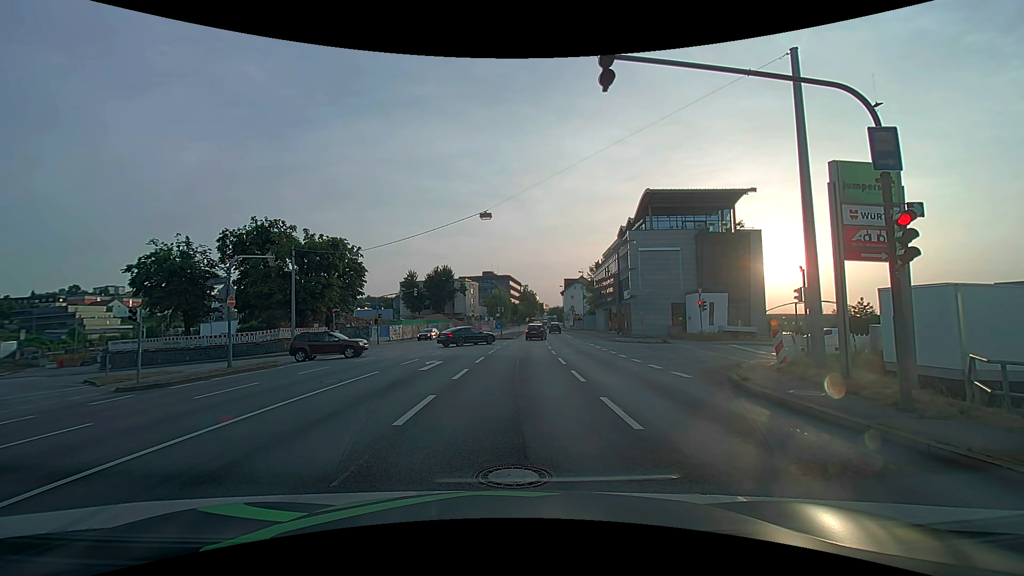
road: primary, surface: asphalt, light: Day
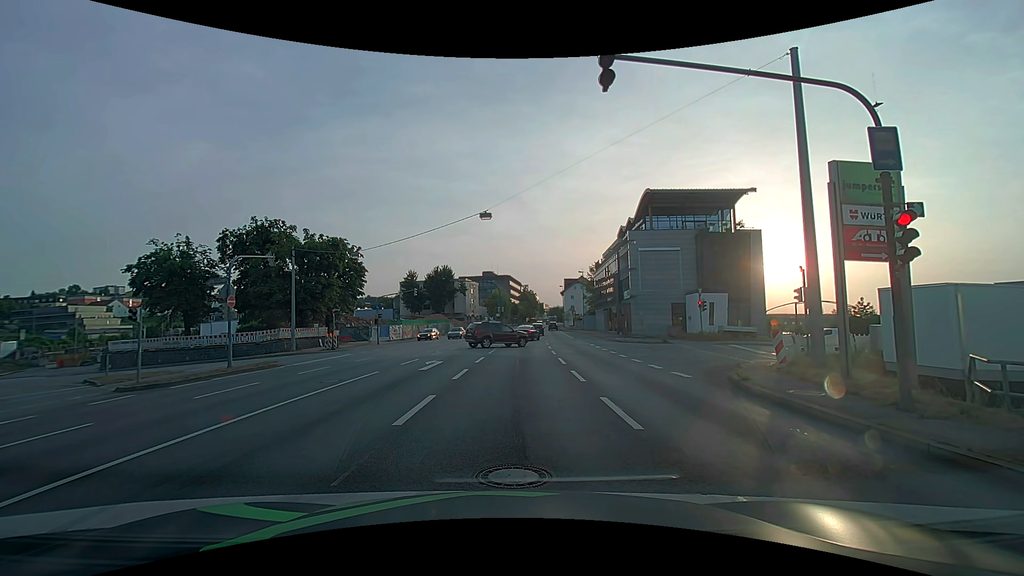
(0.0, 0.0) m; 0°
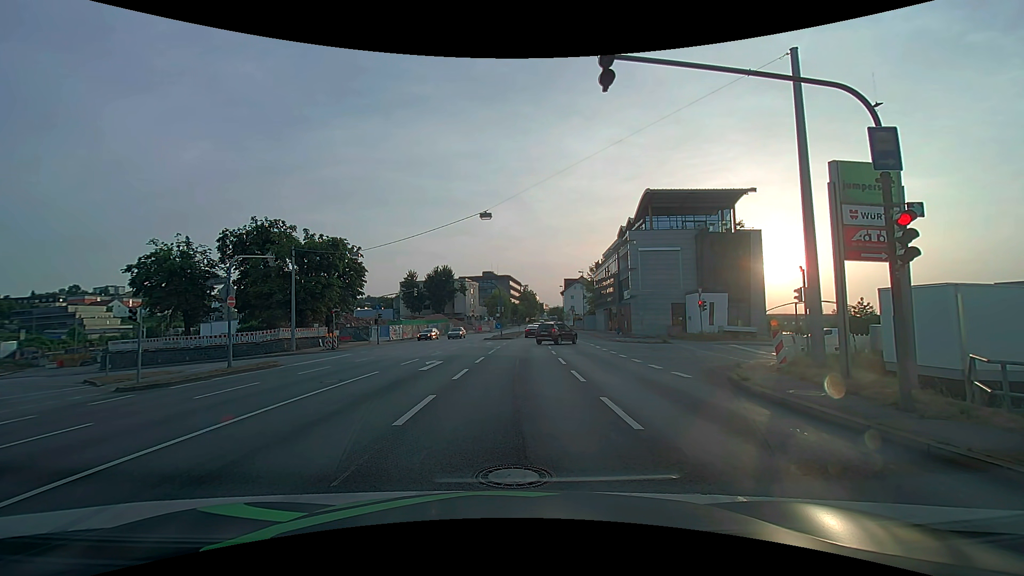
(0.0, 0.0) m; 0°
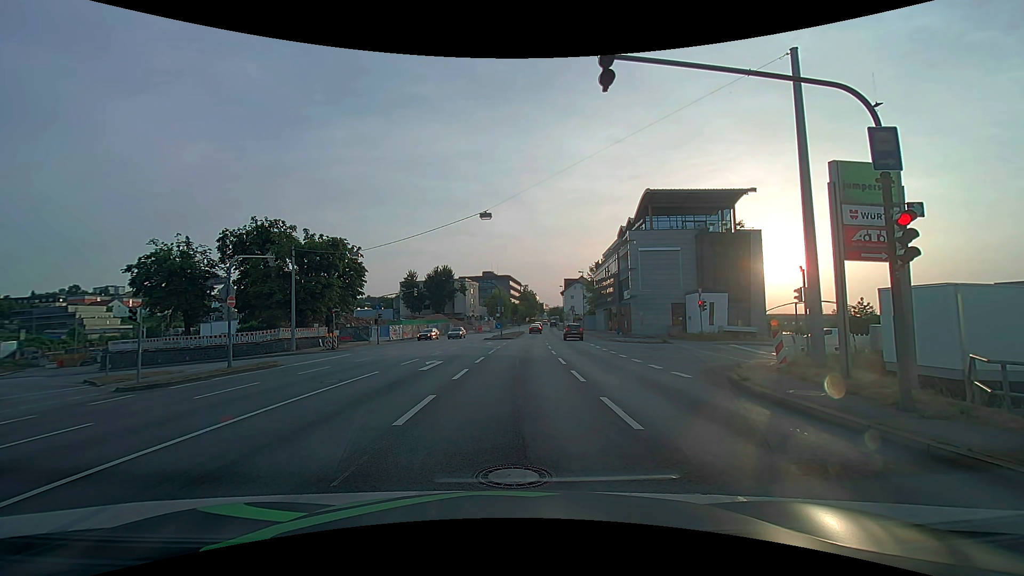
(0.0, 0.0) m; 0°
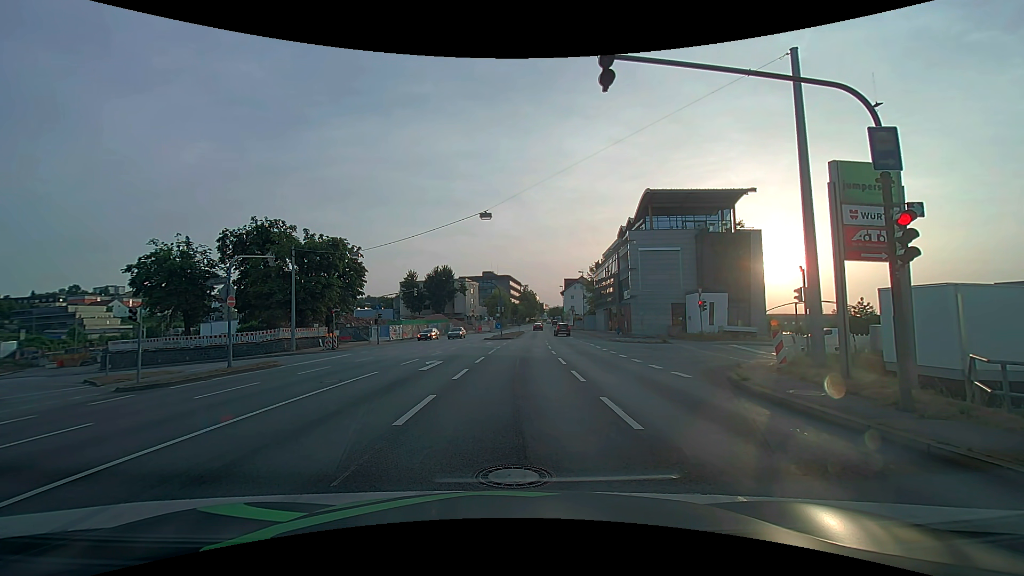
(0.0, 0.0) m; 0°
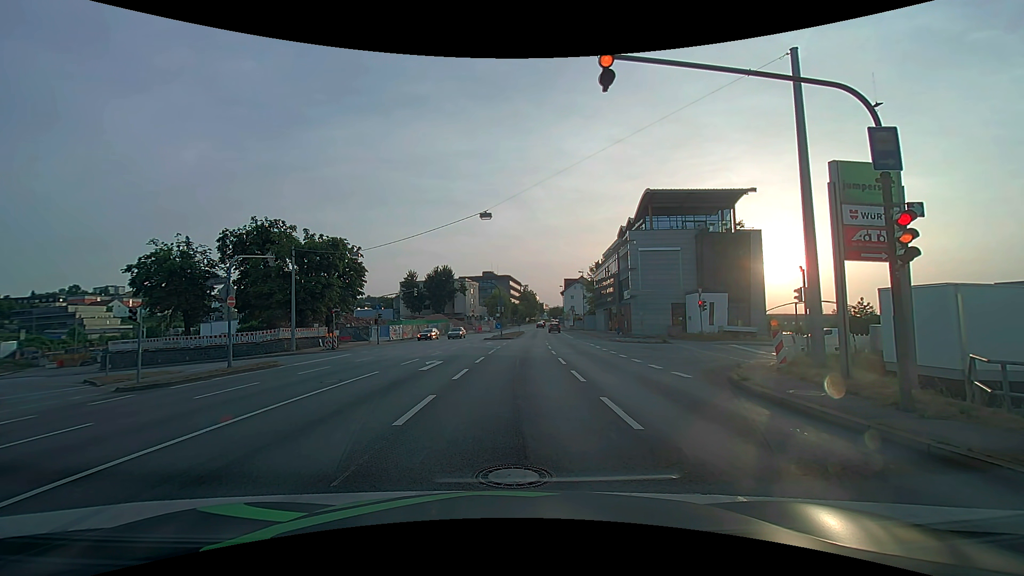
(0.0, 0.0) m; 0°
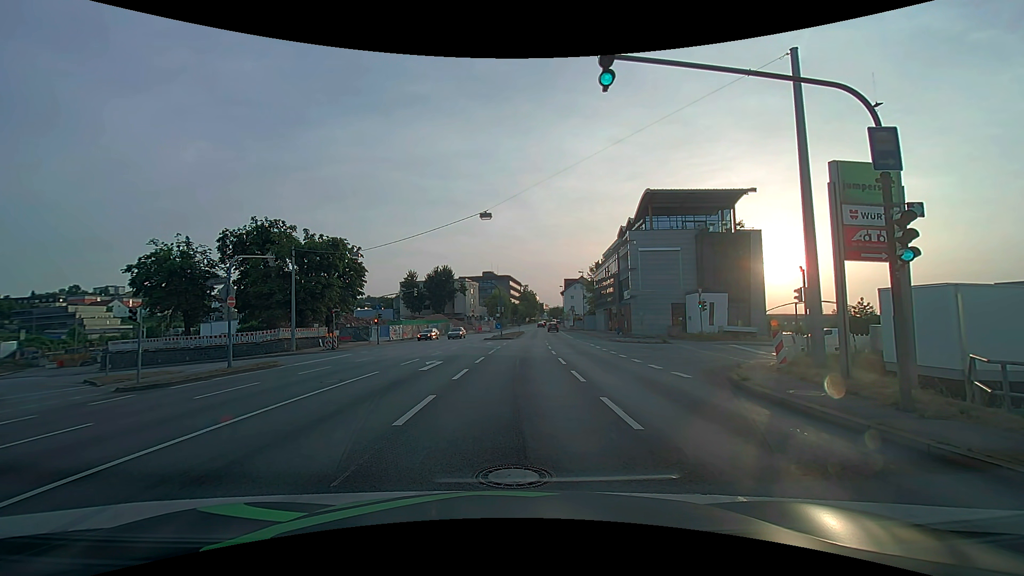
(0.0, 0.0) m; 0°
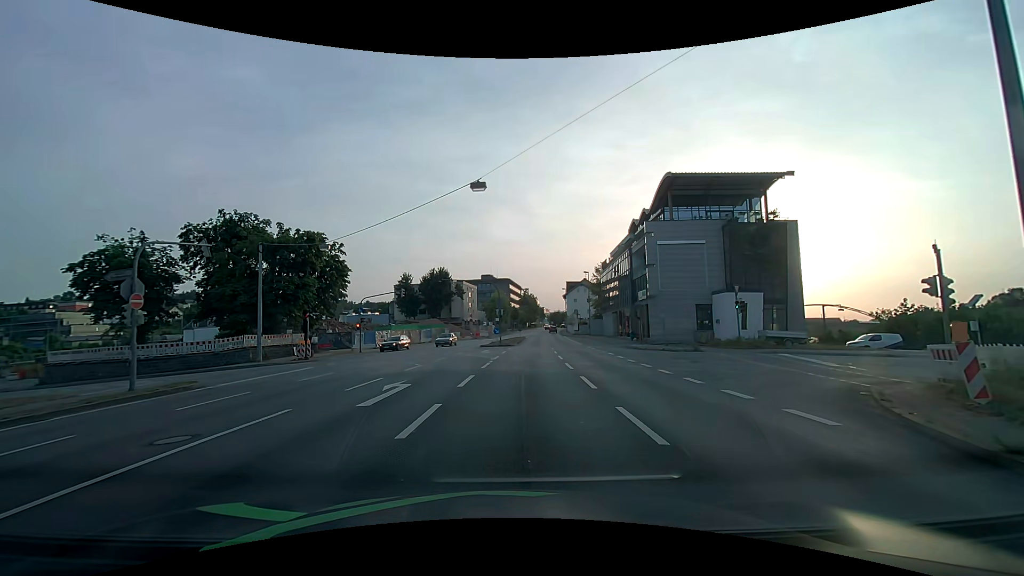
(-0.2, +7.1) m; -1°
(0, +10) (+1, +20) (+1, +30) (+2, +40) (+3, +50) (+3, +60) (+4, +70) (+5, +80) (+6, +90) (+7, +100) m
